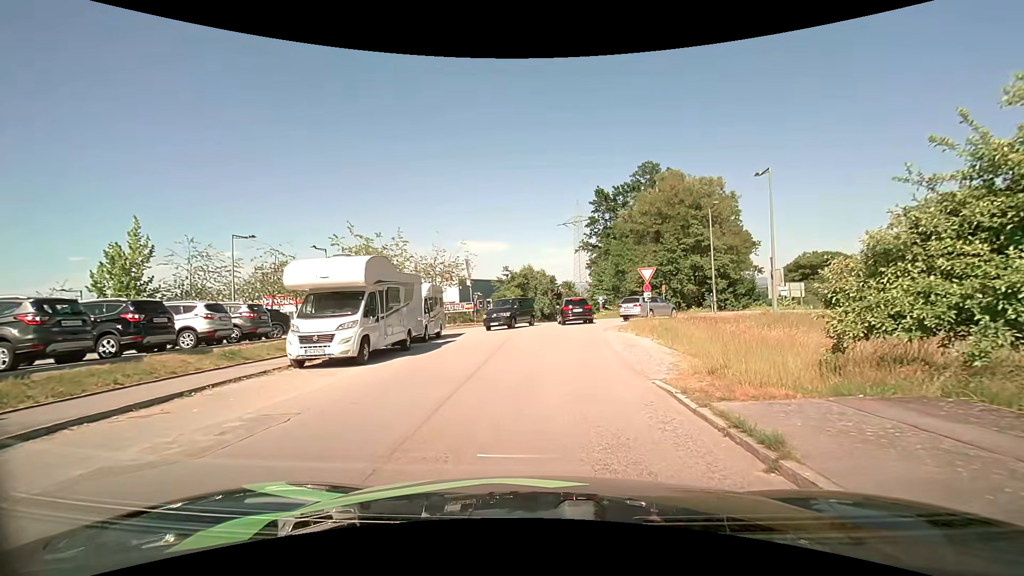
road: residential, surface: asphalt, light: Day
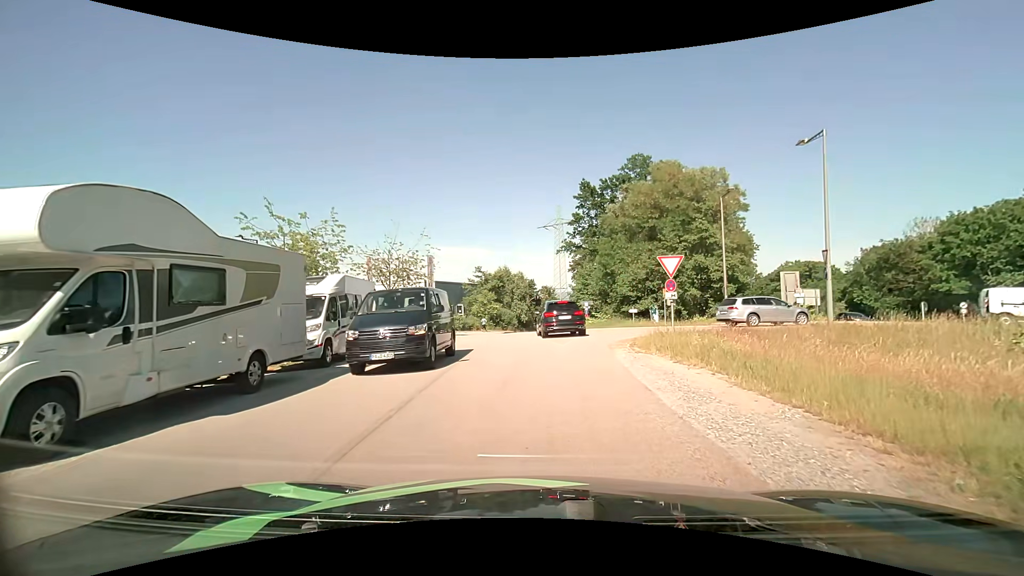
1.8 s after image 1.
(+0.2, +8.2) m; +3°
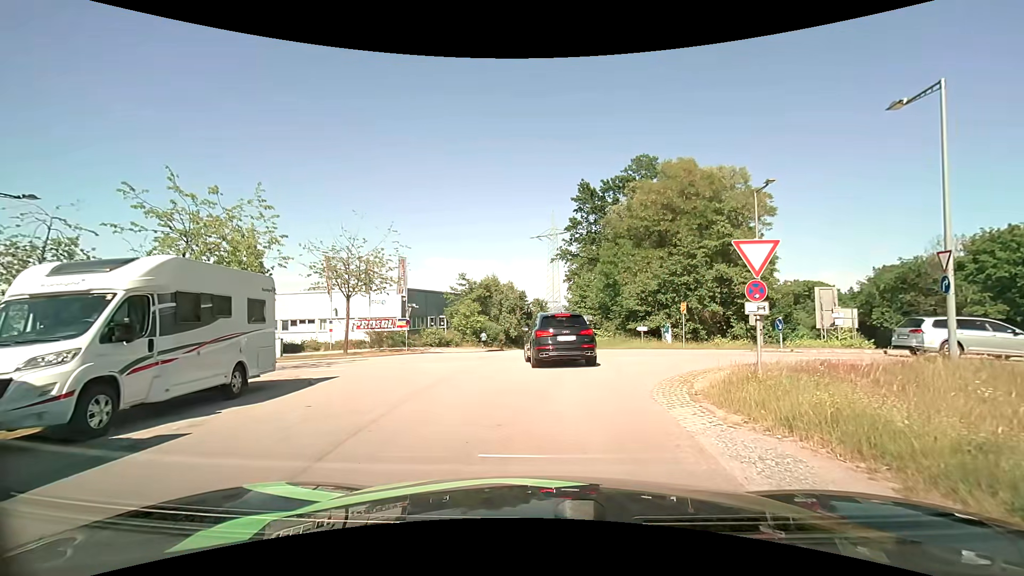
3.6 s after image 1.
(0.0, +6.9) m; 0°
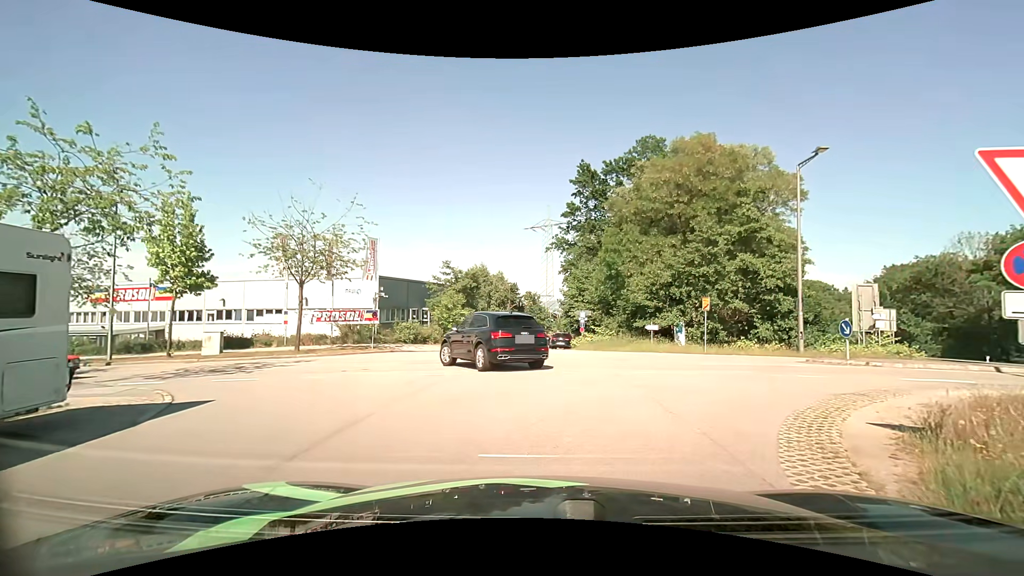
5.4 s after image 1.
(+0.1, +5.4) m; +1°
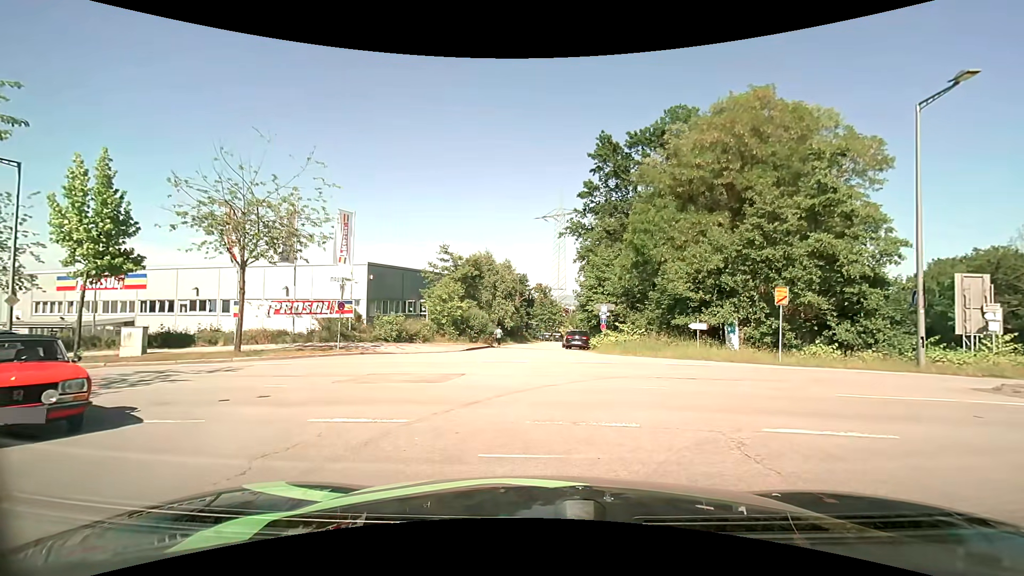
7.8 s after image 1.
(0.0, +6.5) m; 0°
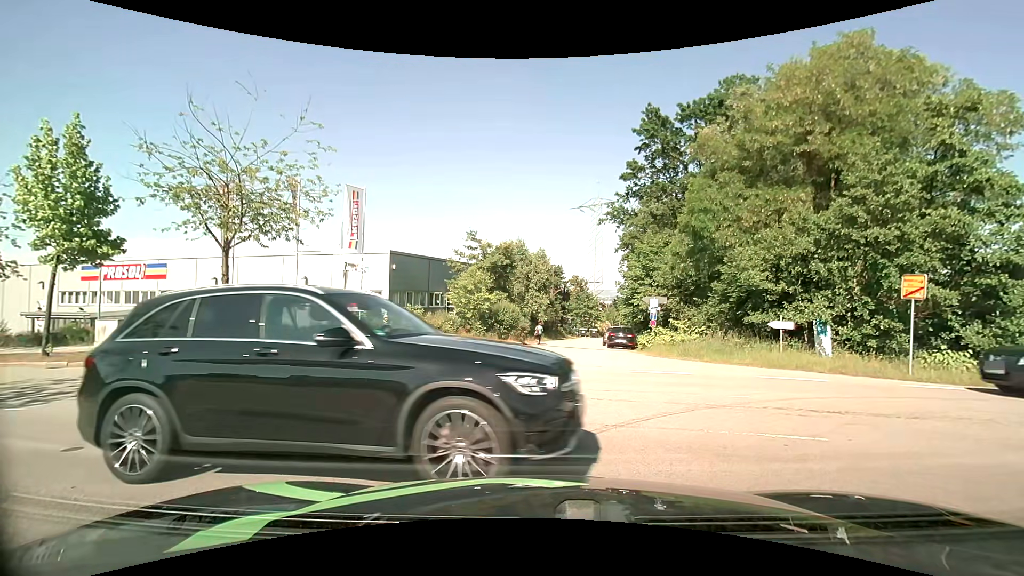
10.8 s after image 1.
(-0.1, +3.8) m; -4°
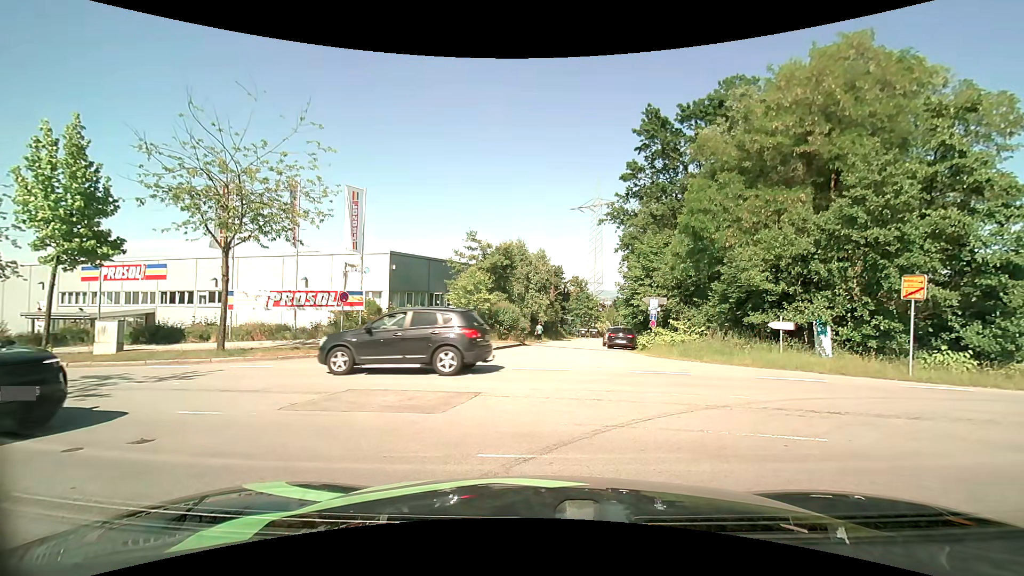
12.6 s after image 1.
(0.0, +0.1) m; 0°
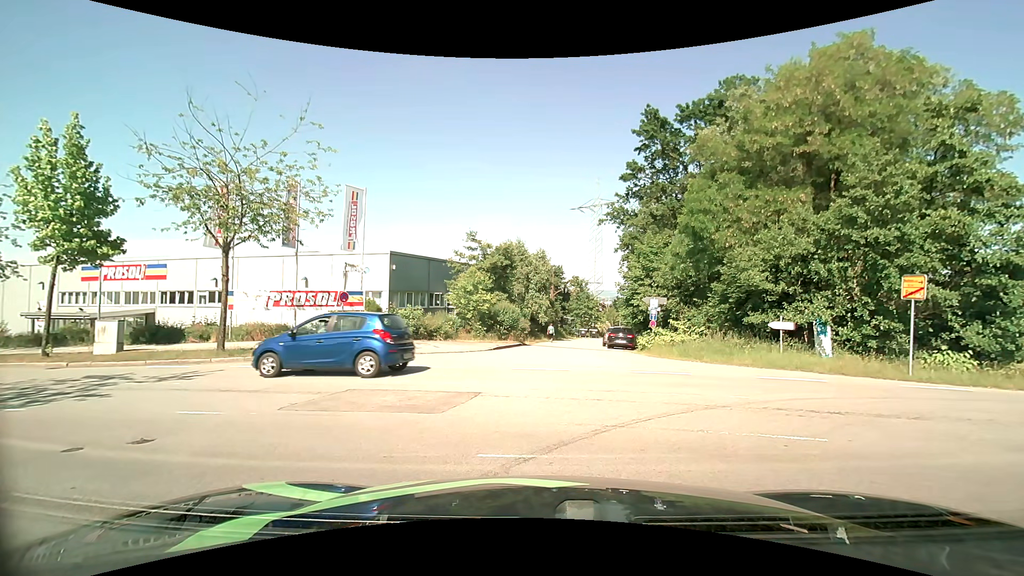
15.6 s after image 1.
(0.0, 0.0) m; 0°
(-3, +9) (-12, +14) (-21, +17) (-31, +19) (-41, +22) (-50, +24) (-60, +27) (-70, +29) (-79, +33) (-88, +37) m
